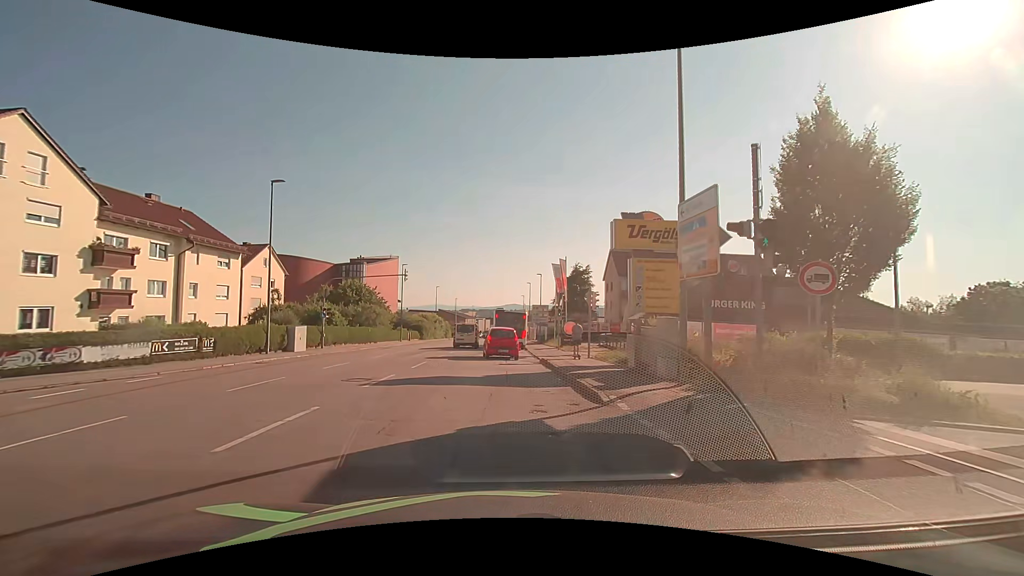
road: tertiary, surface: asphalt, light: Day
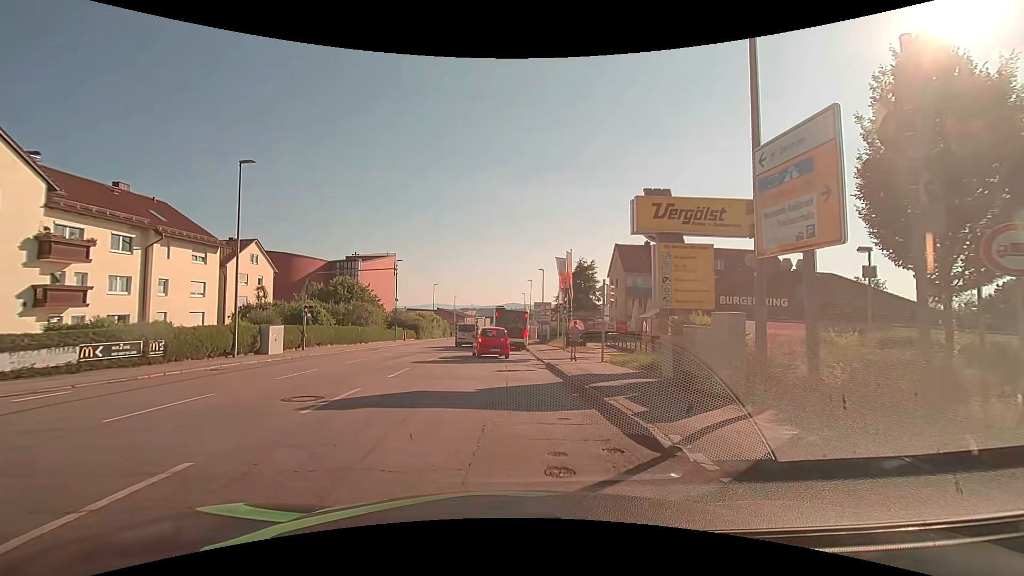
(0.0, +3.4) m; 0°
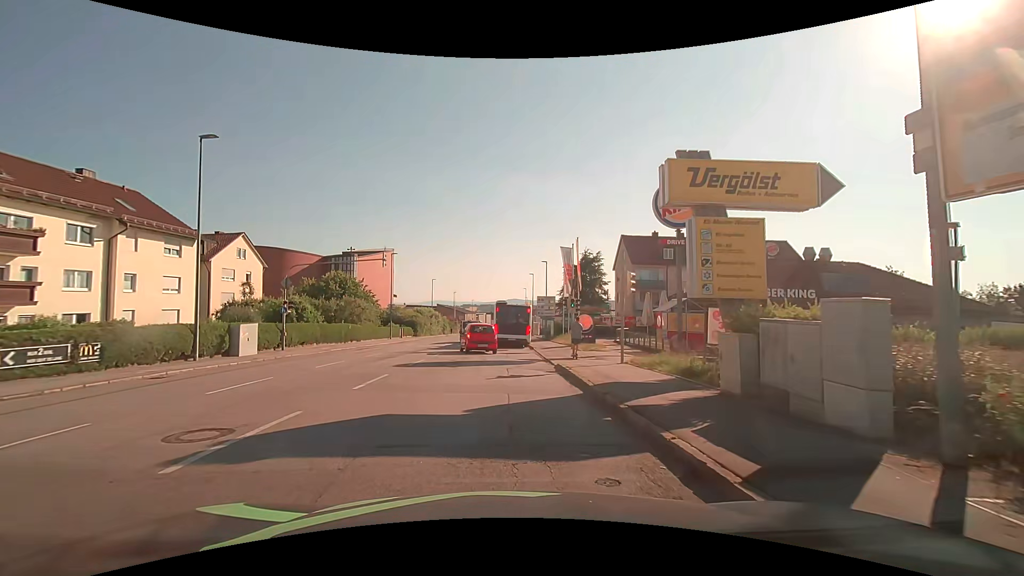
(0.0, +3.3) m; 0°
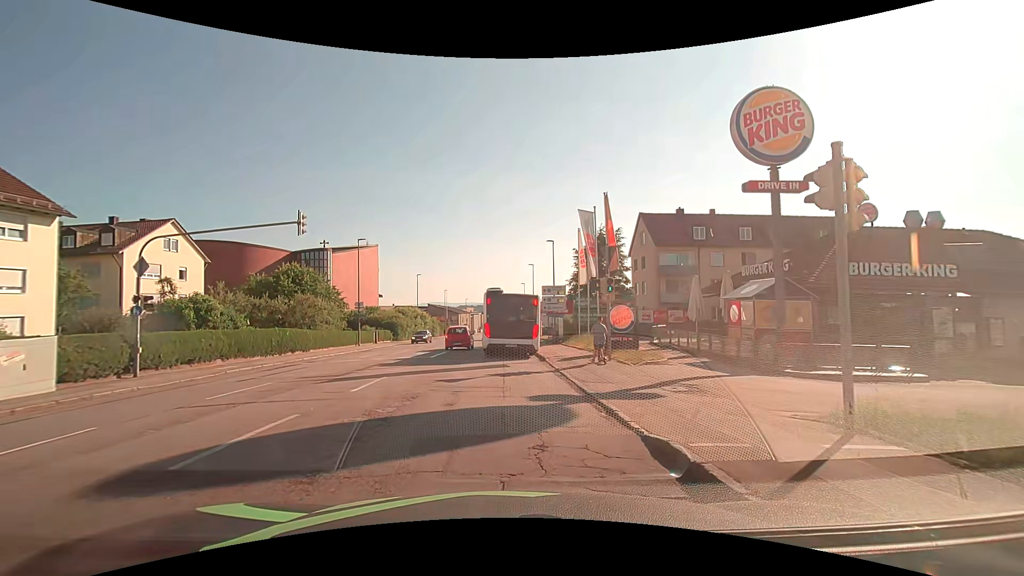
(0.0, +11.6) m; +1°
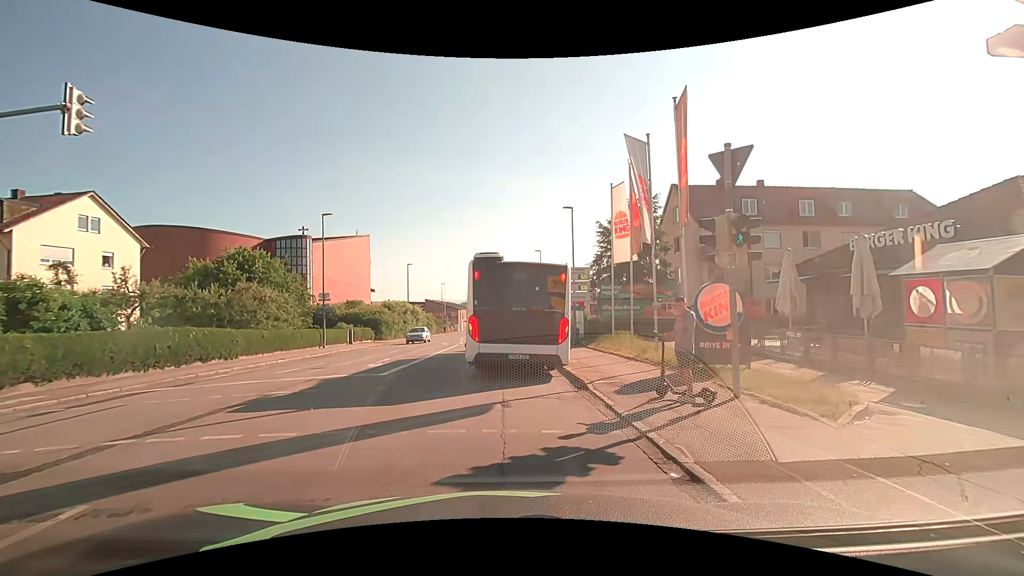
(-0.1, +9.7) m; -1°
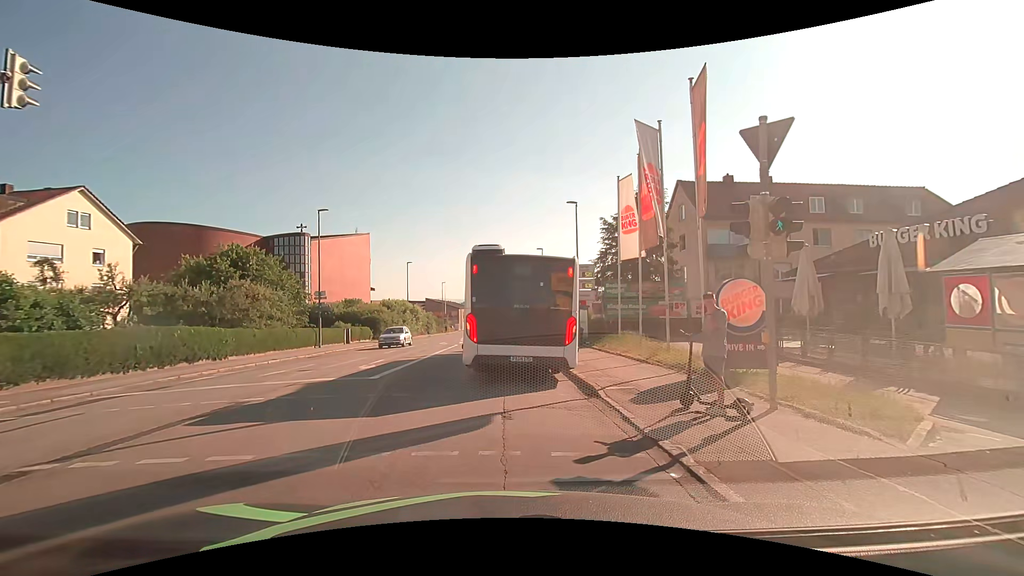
(0.0, +1.0) m; +2°
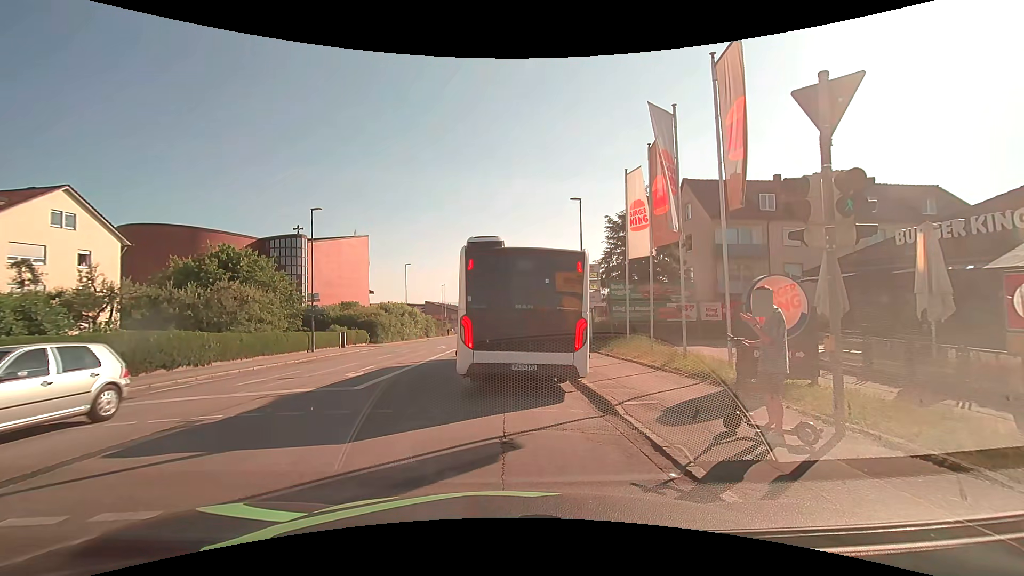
(0.0, +1.3) m; 0°
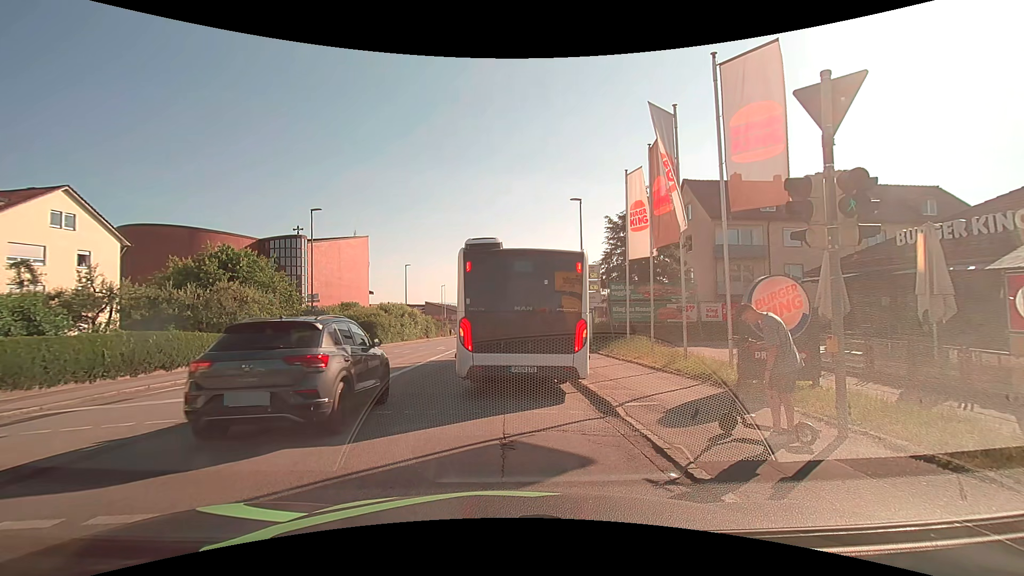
(0.0, +0.1) m; 0°
(-2, +10) (-3, +20) (-3, +30) (-3, +40) (-3, +50) (-3, +60) (-3, +70) (-3, +80) (-3, +90) (-3, +100) m
